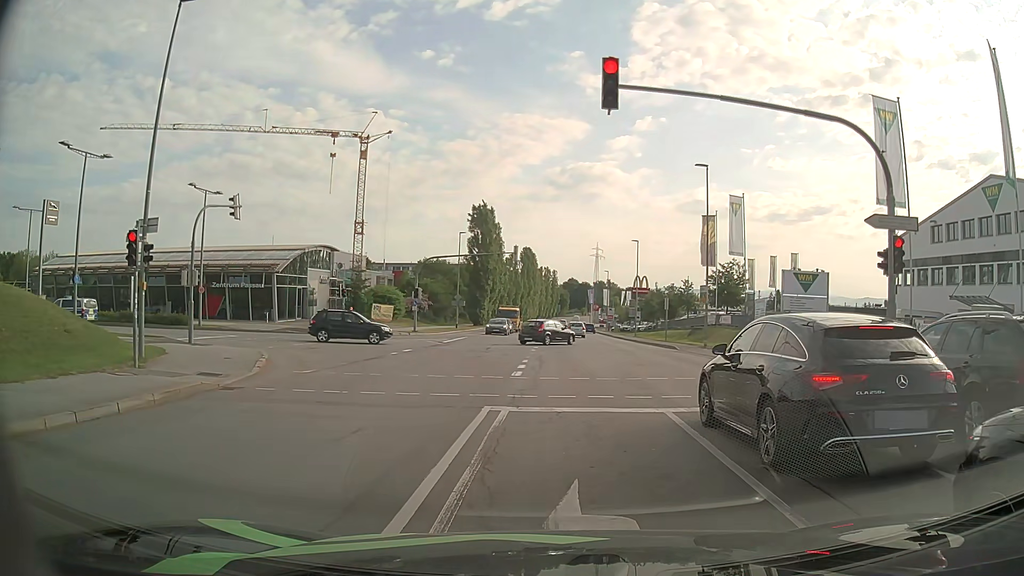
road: secondary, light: Day
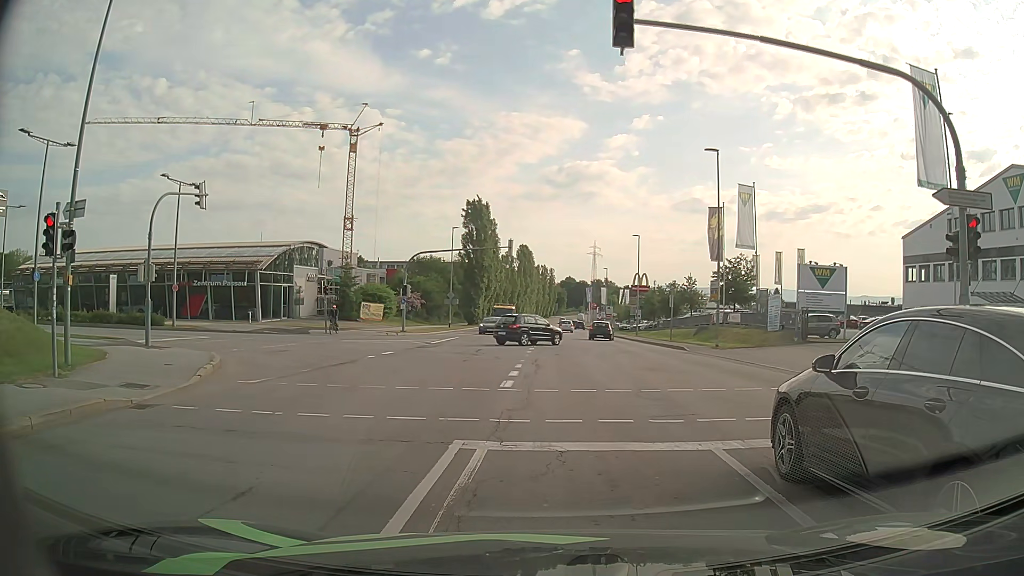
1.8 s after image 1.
(+0.1, +3.1) m; +1°
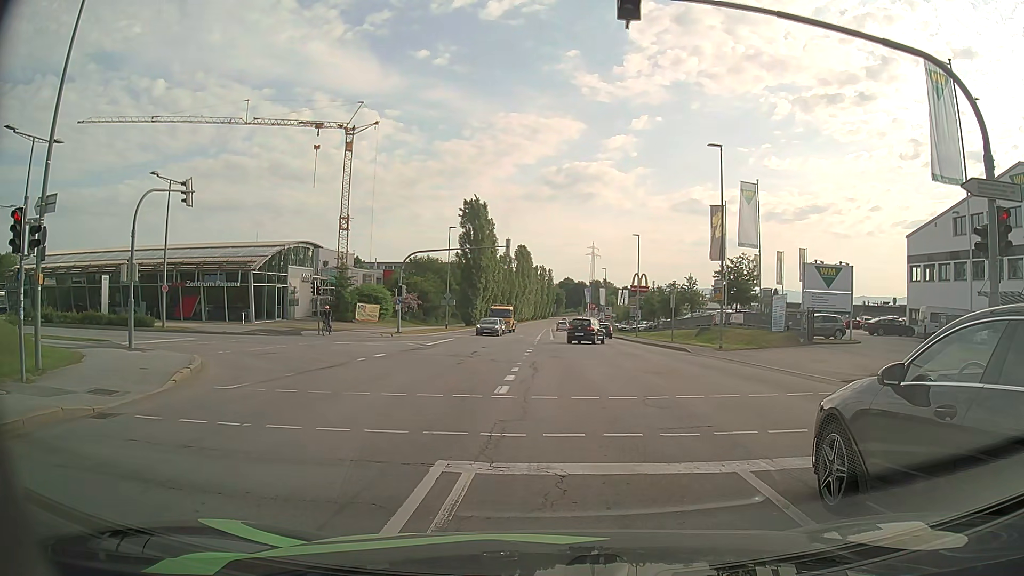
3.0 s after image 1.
(0.0, +1.0) m; 0°
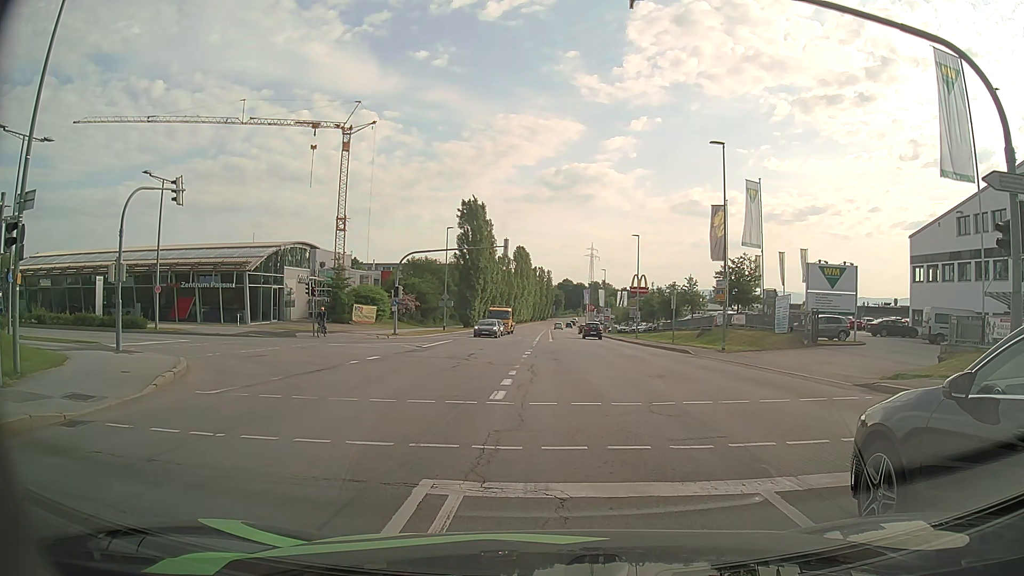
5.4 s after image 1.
(0.0, +0.7) m; 0°
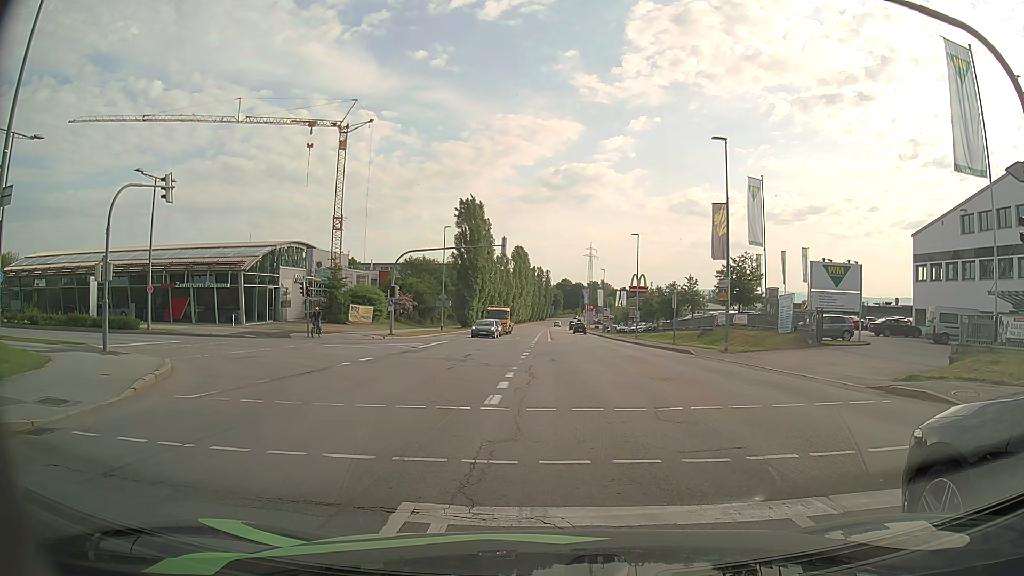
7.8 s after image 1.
(0.0, +0.8) m; 0°
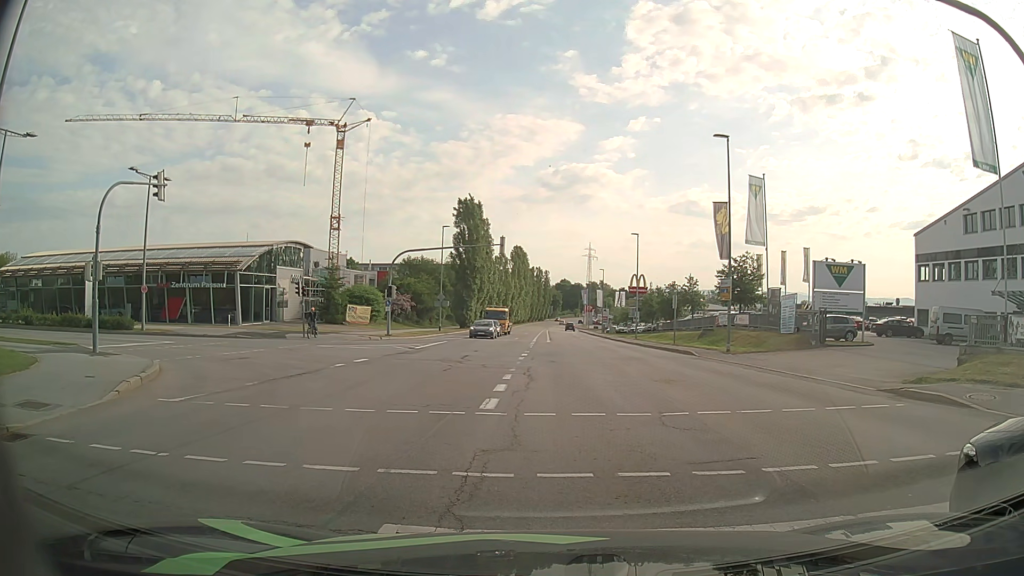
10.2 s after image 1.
(0.0, +0.6) m; 0°
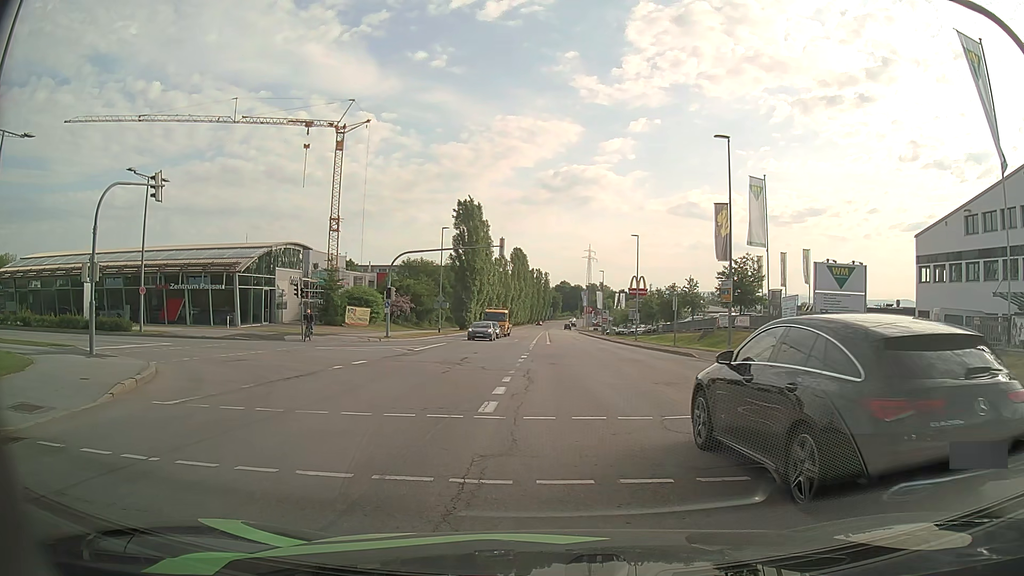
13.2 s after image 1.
(0.0, +0.2) m; 0°
